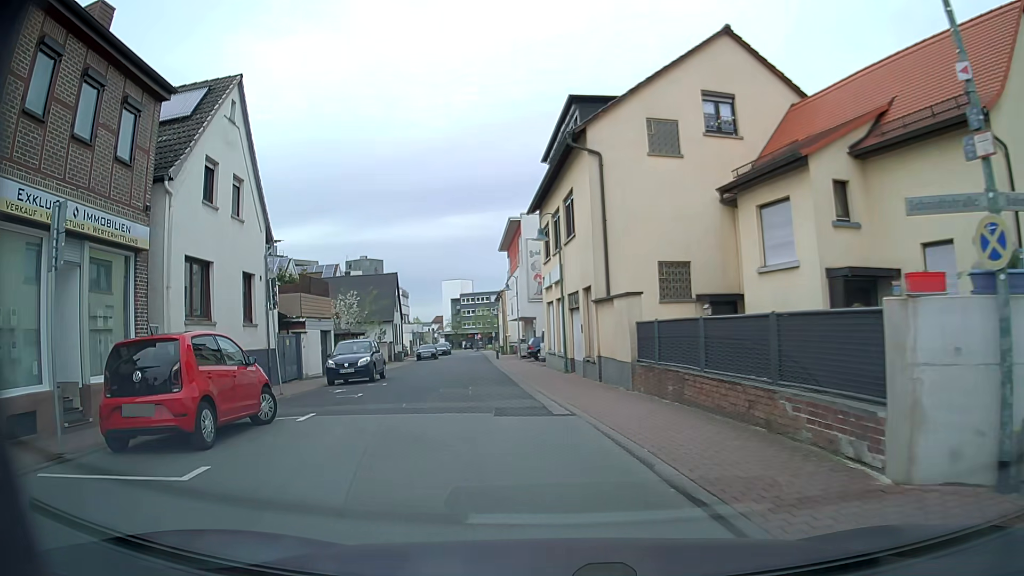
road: residential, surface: asphalt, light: Day
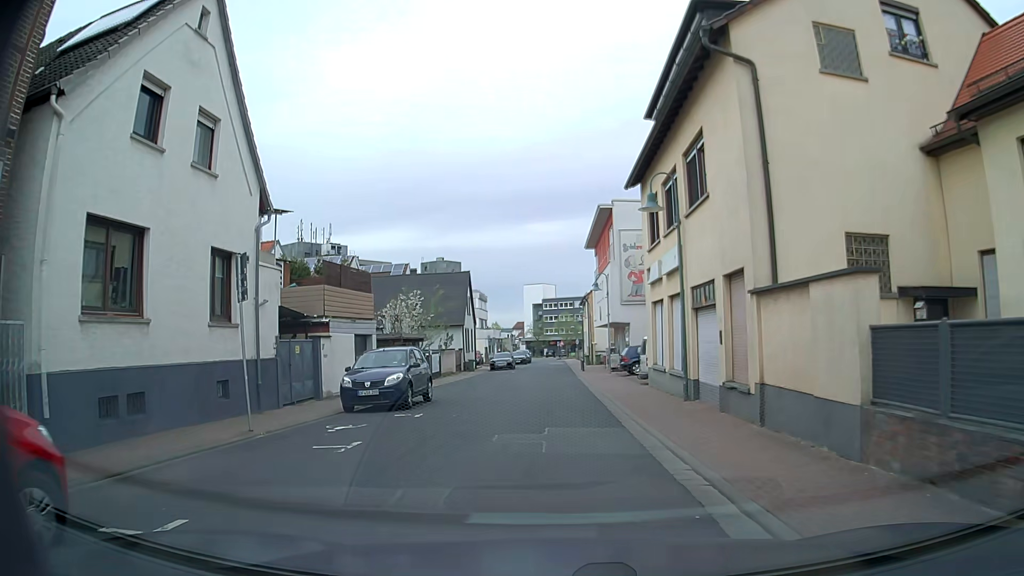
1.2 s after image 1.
(-0.9, +7.2) m; -10°
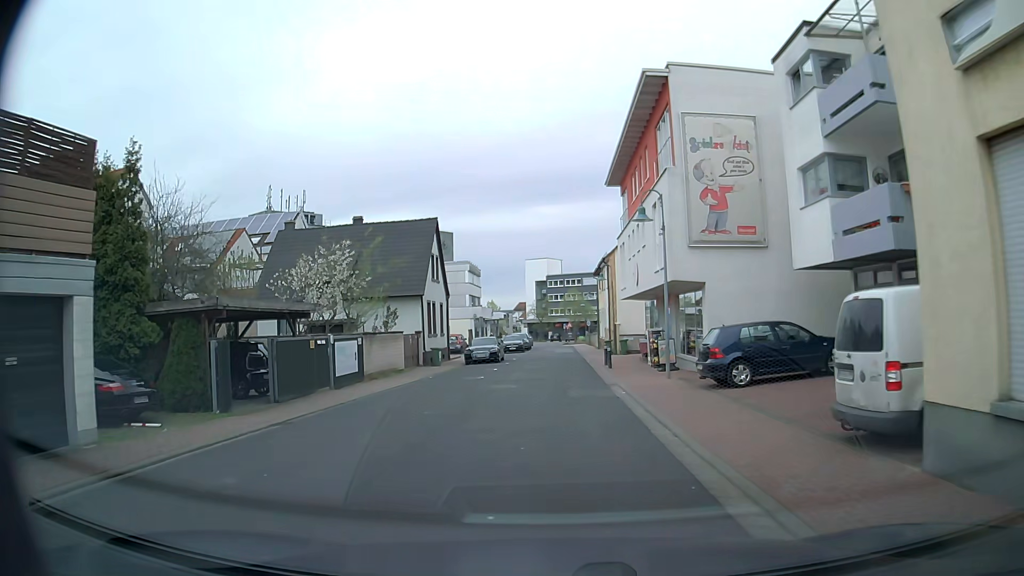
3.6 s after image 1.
(-0.1, +17.9) m; -2°
